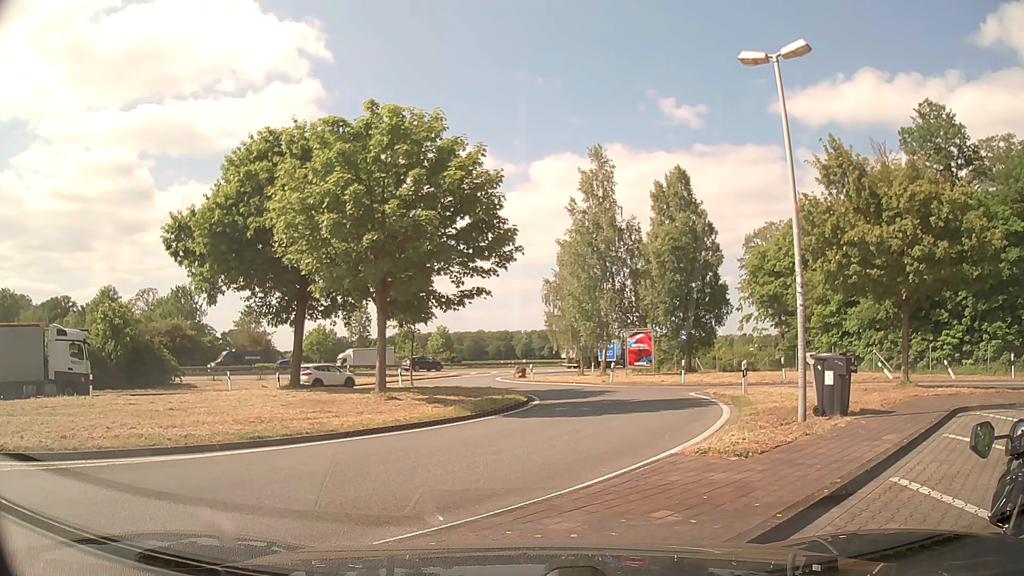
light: Day
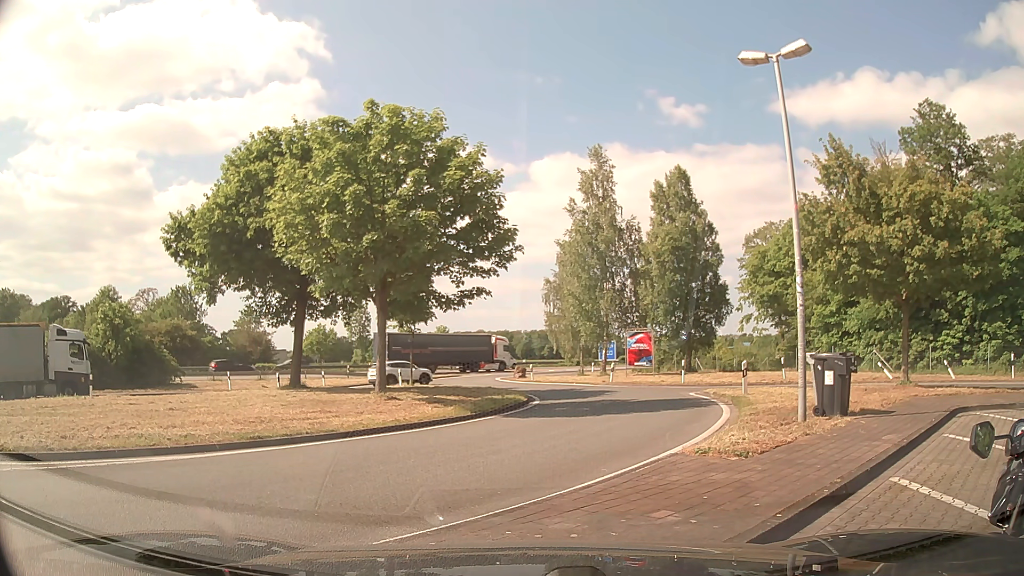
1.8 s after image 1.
(0.0, 0.0) m; 0°
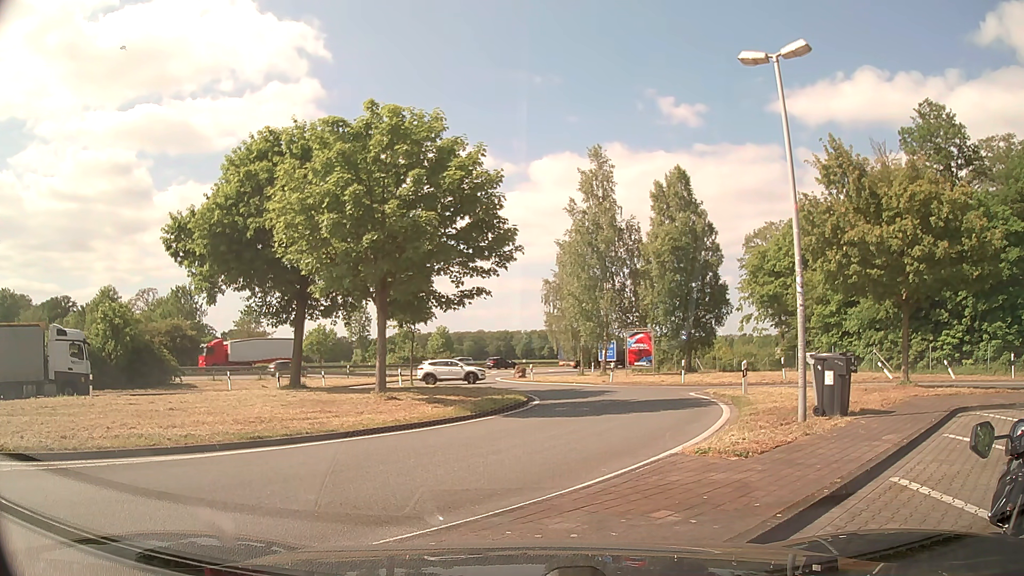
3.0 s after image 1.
(0.0, 0.0) m; 0°
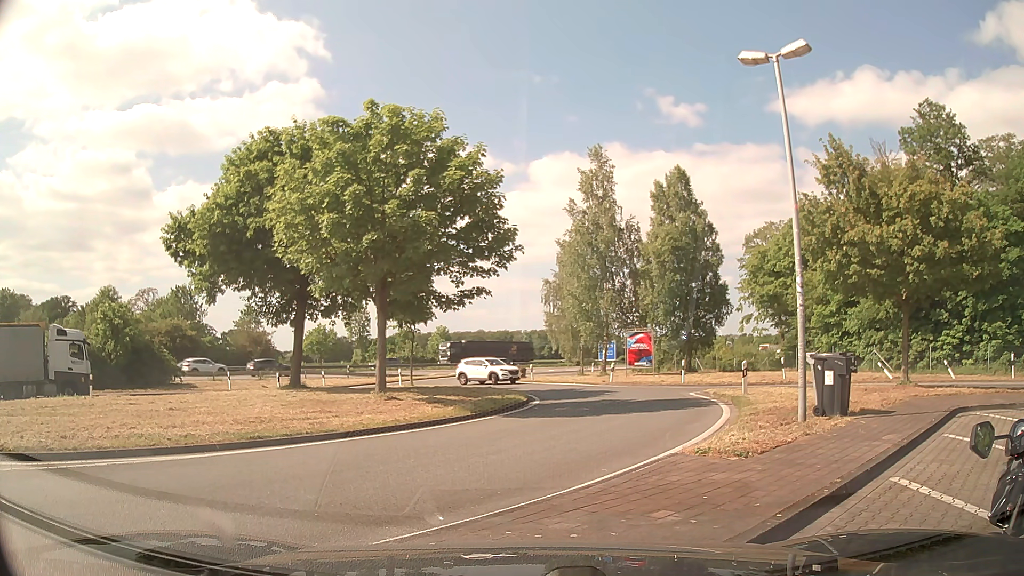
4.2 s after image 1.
(0.0, 0.0) m; 0°
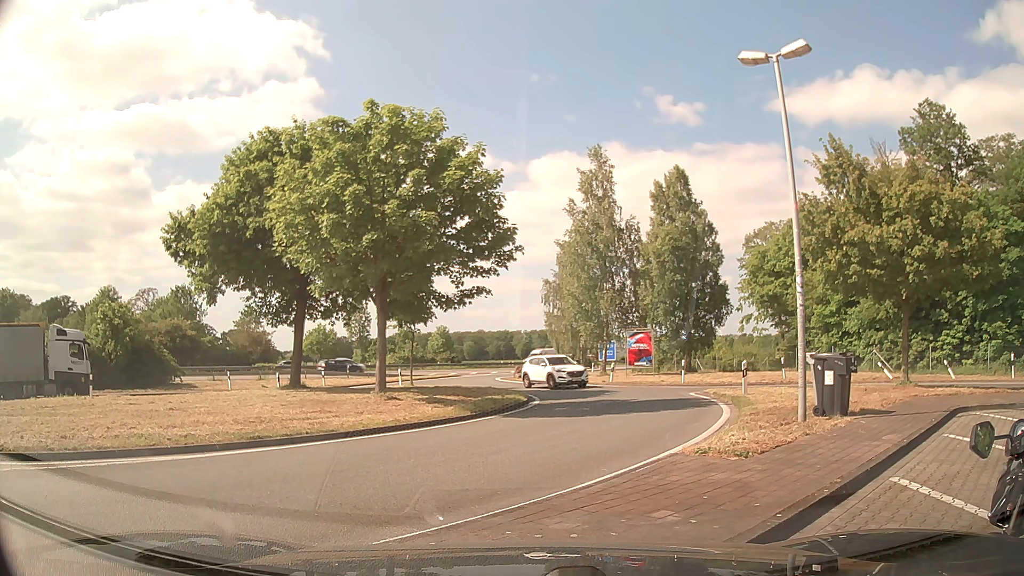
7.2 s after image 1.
(0.0, 0.0) m; 0°
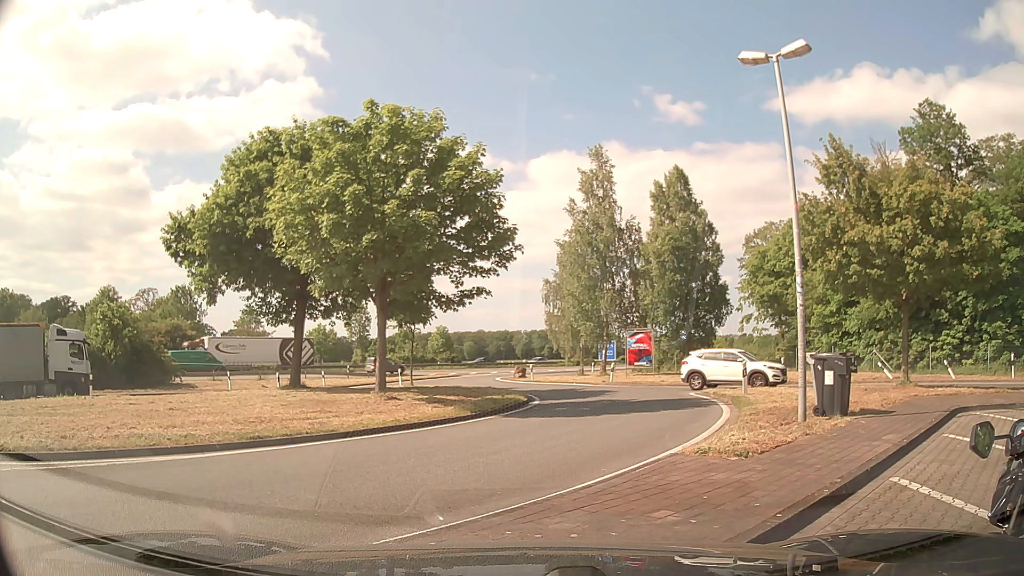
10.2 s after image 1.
(0.0, 0.0) m; 0°
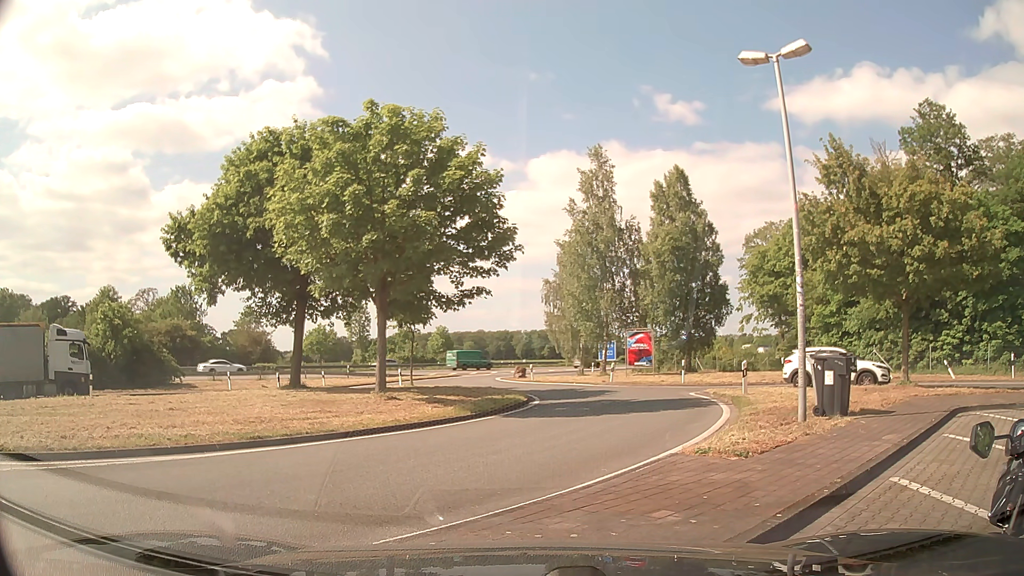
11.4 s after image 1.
(0.0, 0.0) m; 0°
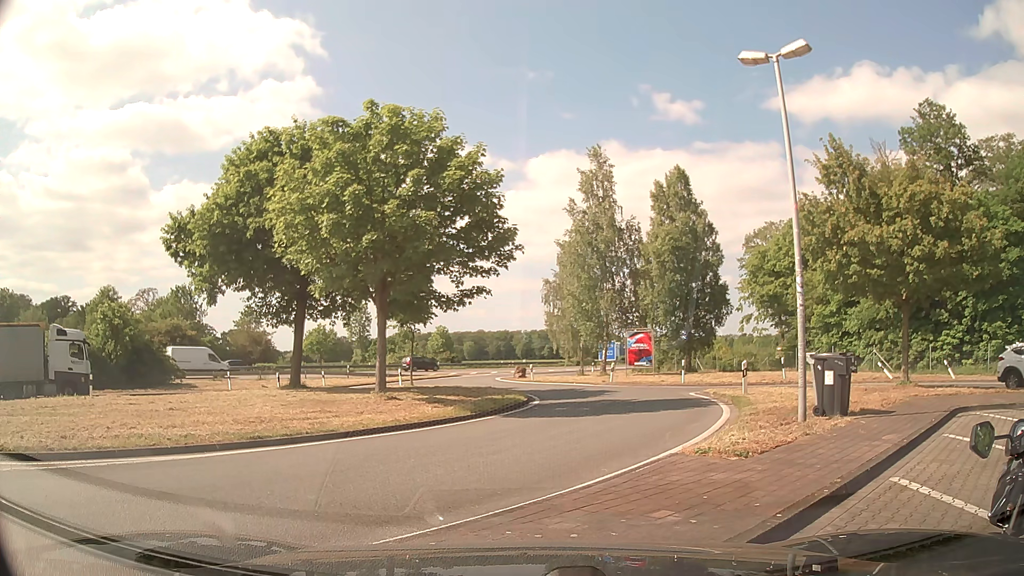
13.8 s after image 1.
(0.0, 0.0) m; 0°
